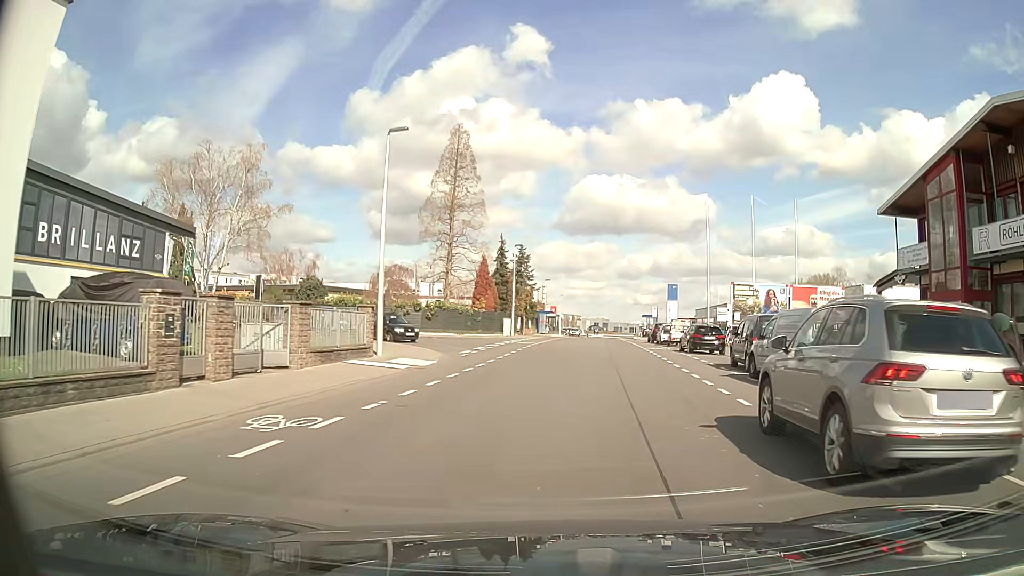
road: tertiary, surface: asphalt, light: Day
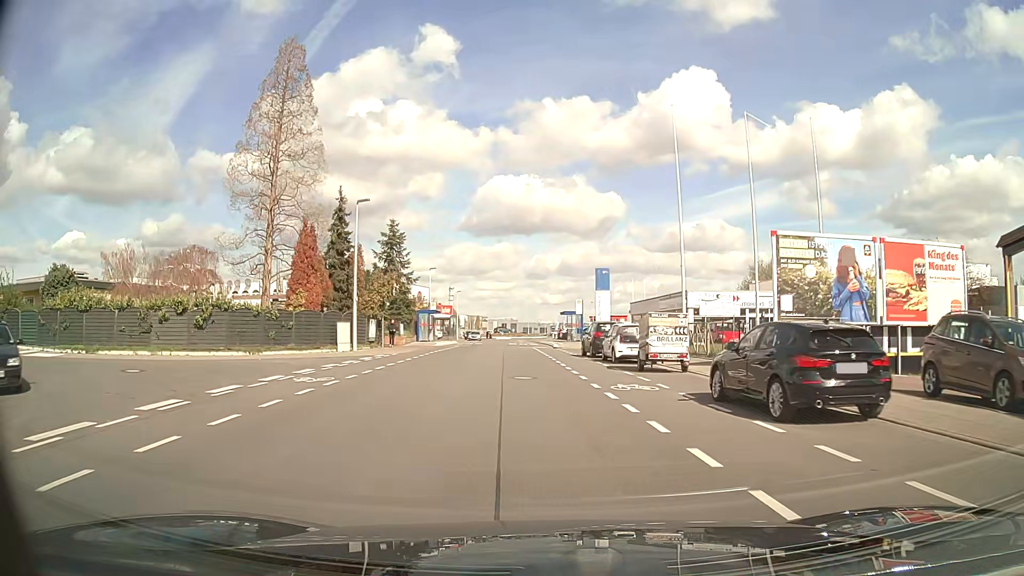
(+2.5, +23.3) m; +8°
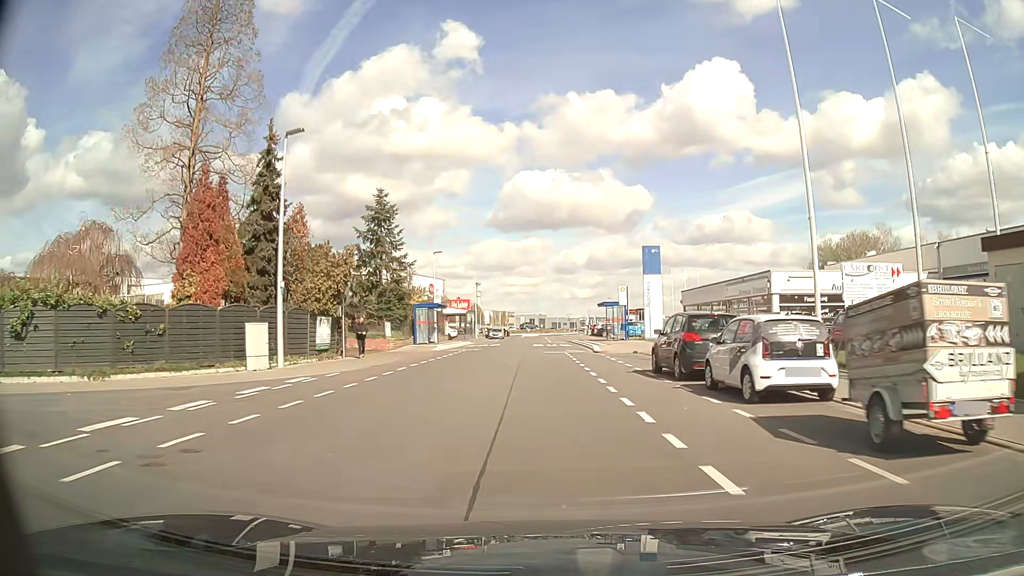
(-0.3, +13.7) m; -2°
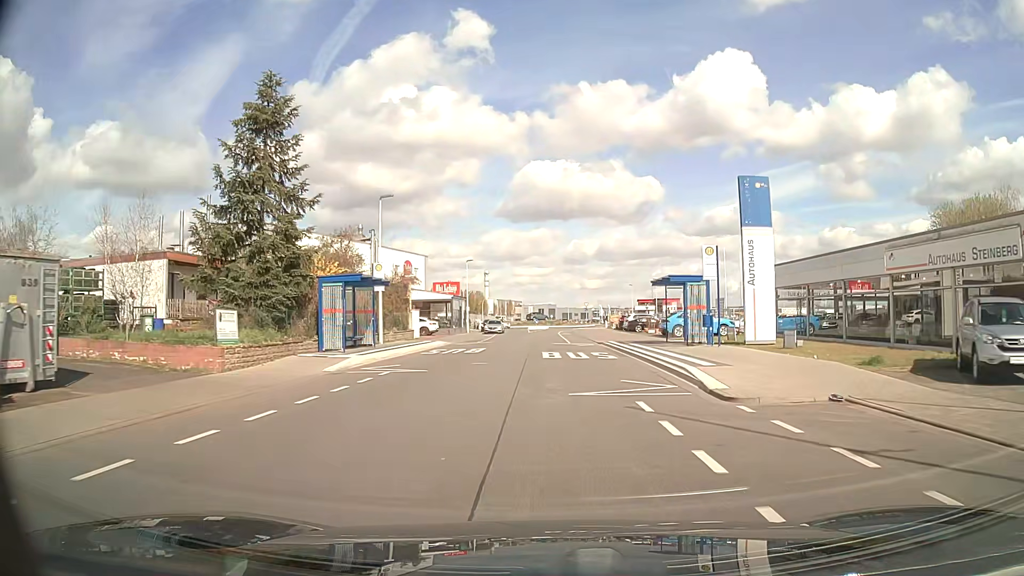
(-0.3, +21.9) m; -1°
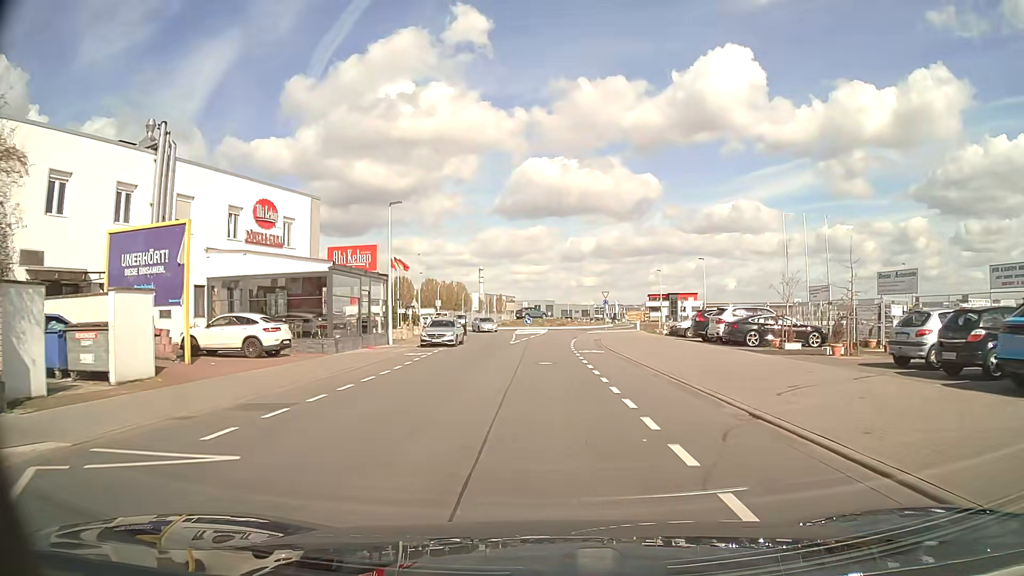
(0.0, +35.0) m; 0°
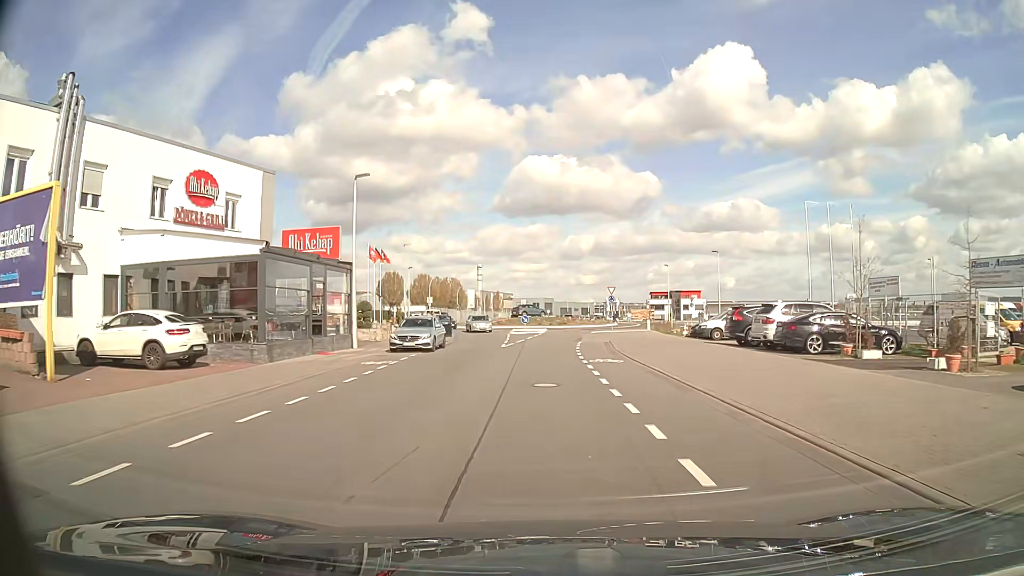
(0.0, +6.8) m; 0°
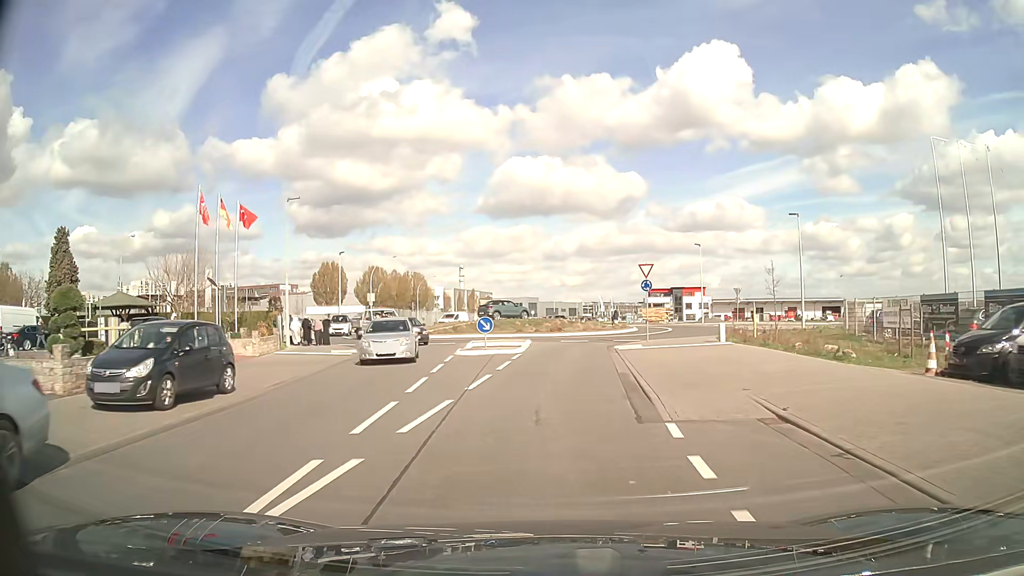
(+0.2, +26.1) m; +1°
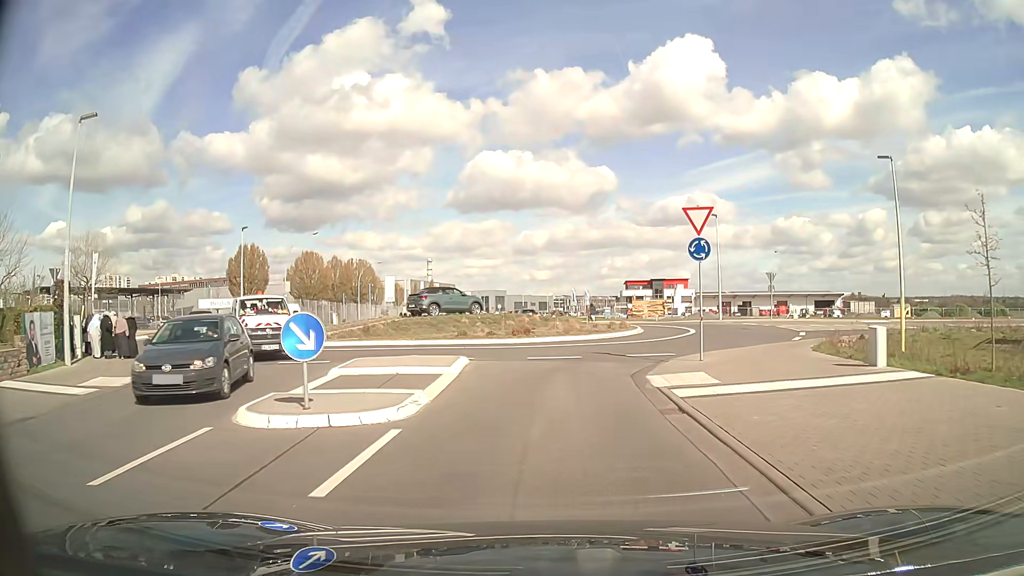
(+0.4, +16.2) m; +2°
(0, +10) (+1, +20) (+7, +28) (+10, +38) (+6, +47) (0, +55) (-4, +64) (-6, +74) (-7, +84) (-7, +94) m
